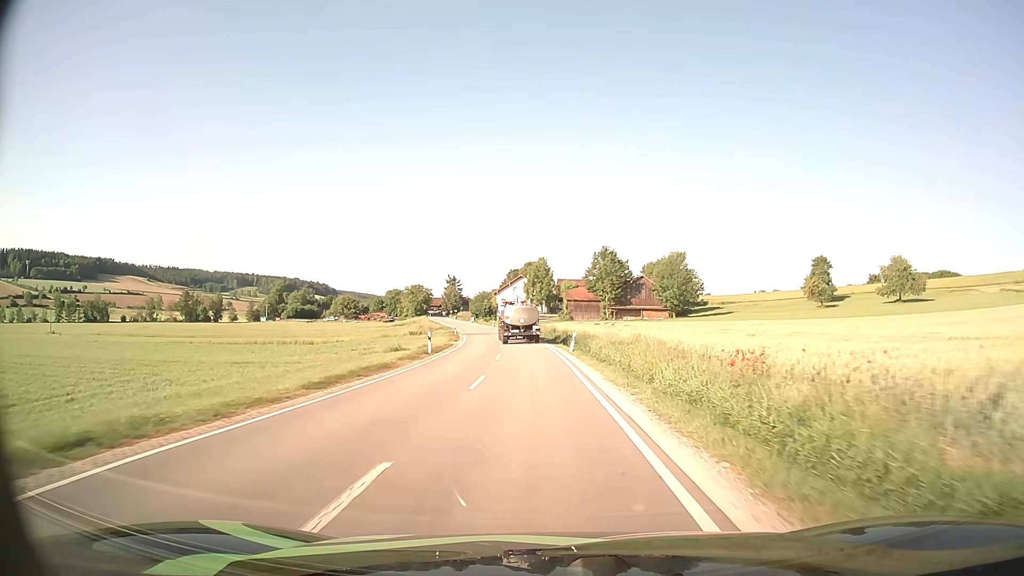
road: secondary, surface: asphalt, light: Day
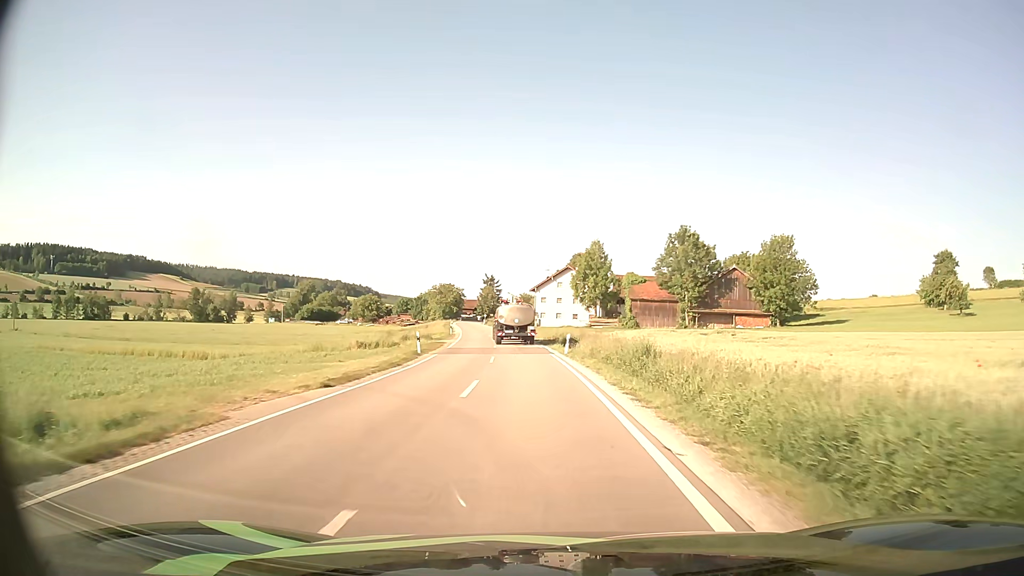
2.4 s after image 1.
(-1.0, +37.9) m; -4°
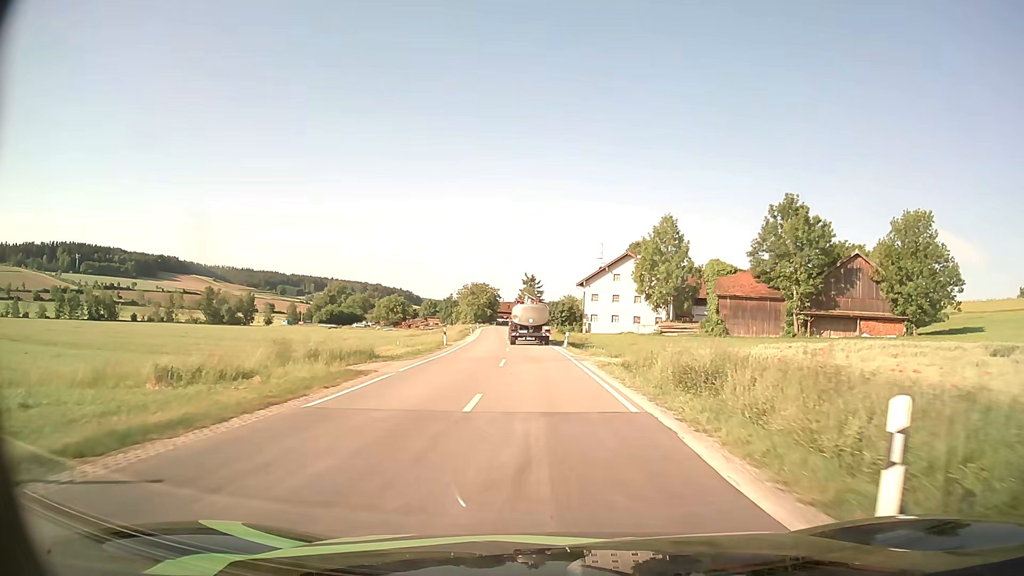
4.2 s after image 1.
(-1.0, +28.1) m; -4°
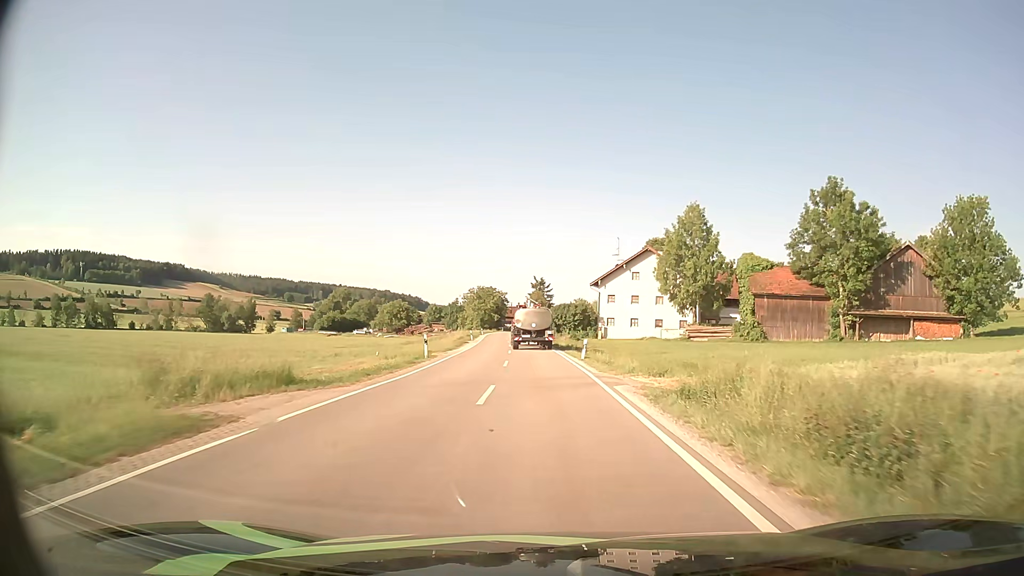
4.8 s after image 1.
(-0.1, +9.3) m; -1°
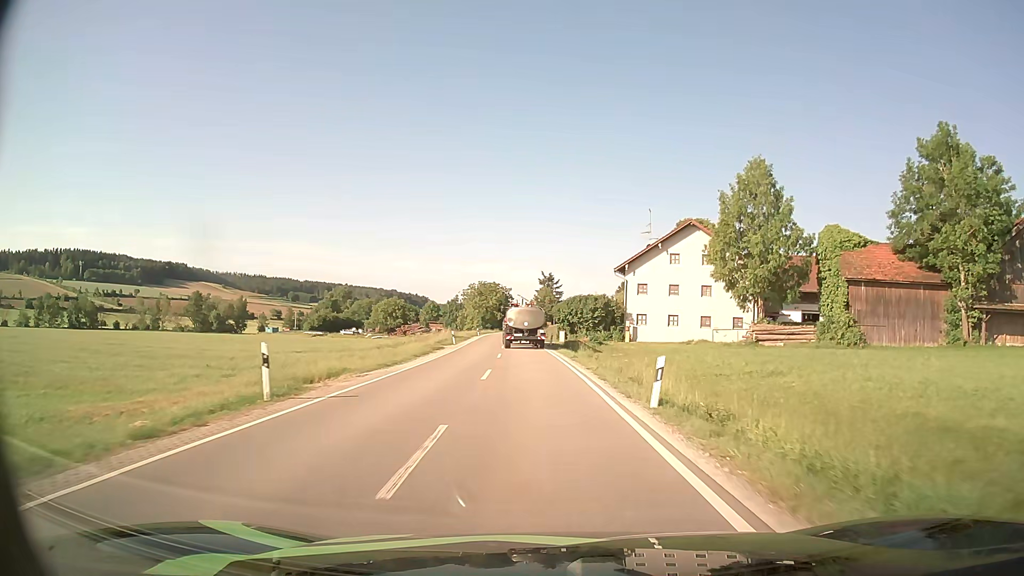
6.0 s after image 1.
(-0.2, +18.6) m; -1°
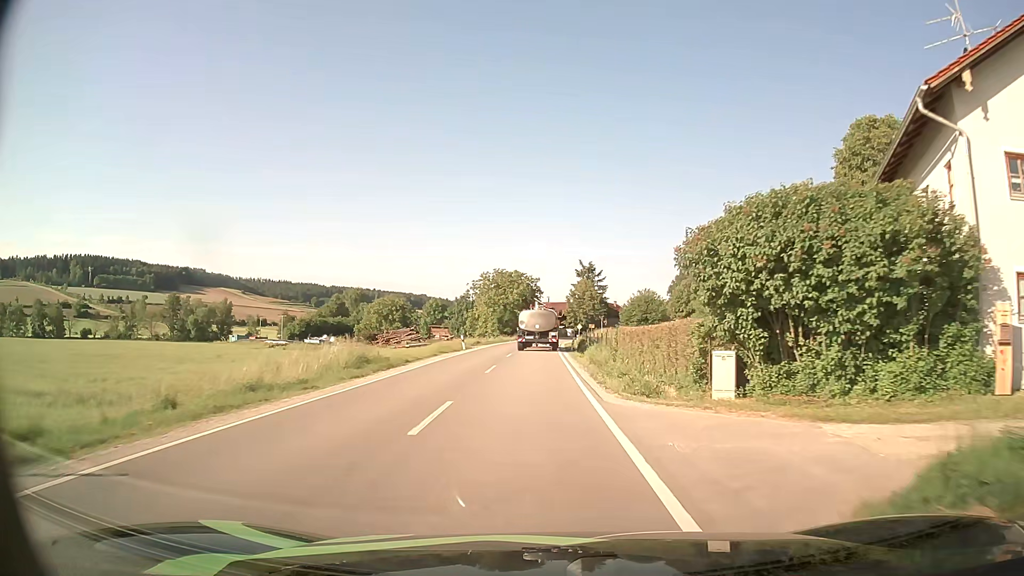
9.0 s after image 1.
(-1.1, +45.1) m; -3°
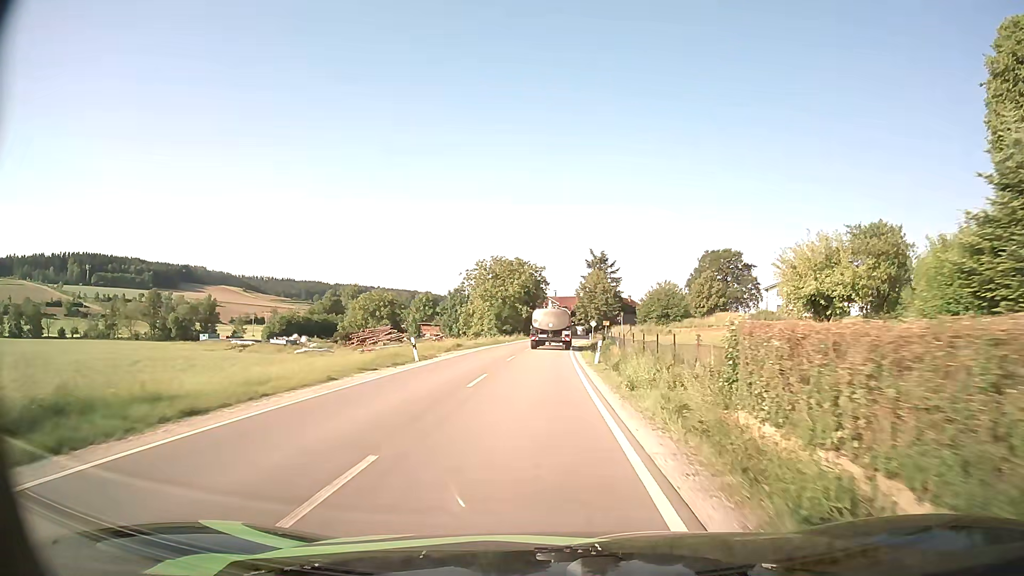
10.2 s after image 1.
(0.0, +17.8) m; -1°
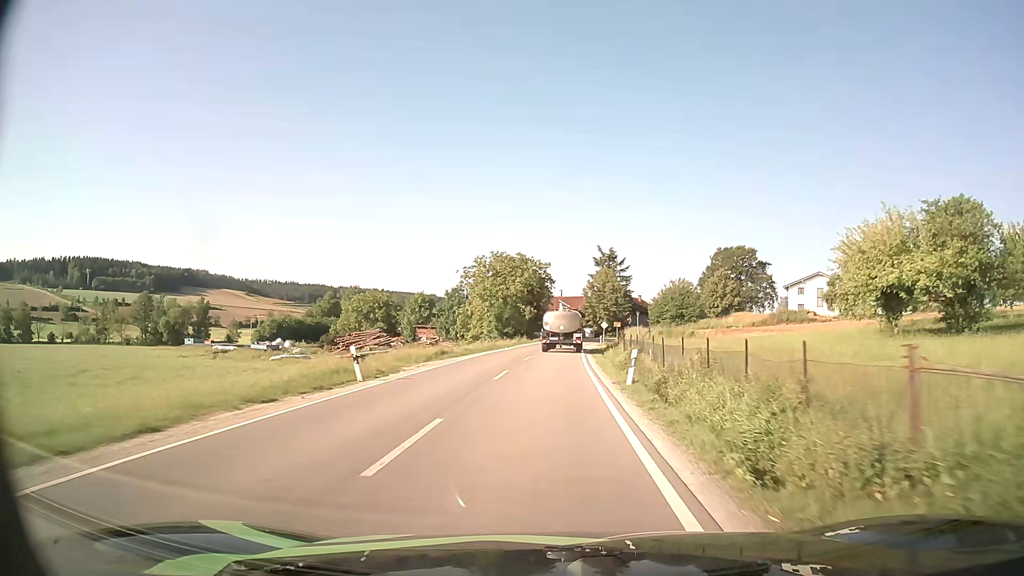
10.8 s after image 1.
(0.0, +8.9) m; 0°
(0, +10) (0, +20) (0, +30) (+1, +40) (+1, +50) (+2, +60) (+3, +70) (+4, +80) (+5, +90) (+7, +100) m
